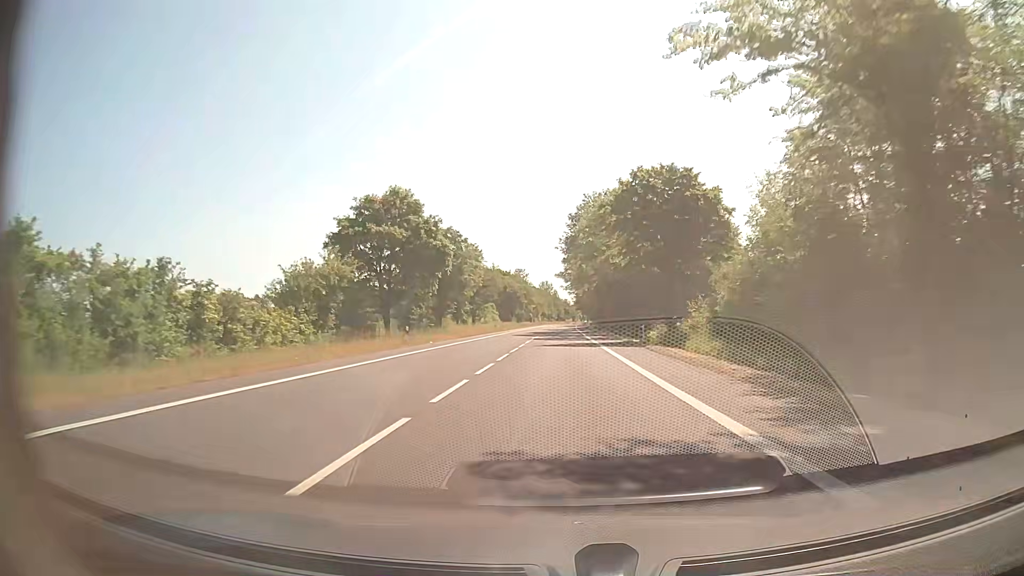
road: secondary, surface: asphalt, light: Day
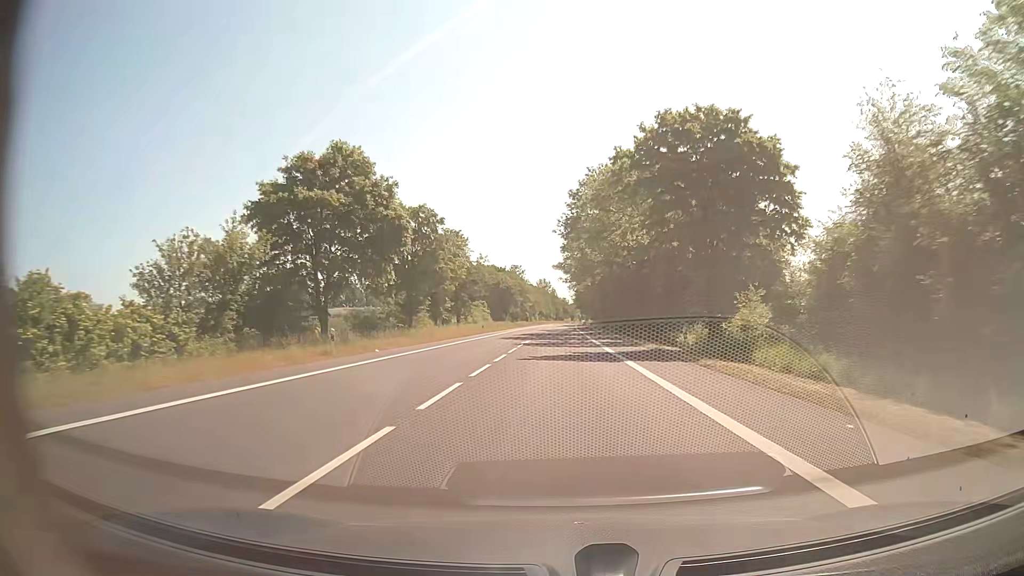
(+0.1, +12.8) m; 0°
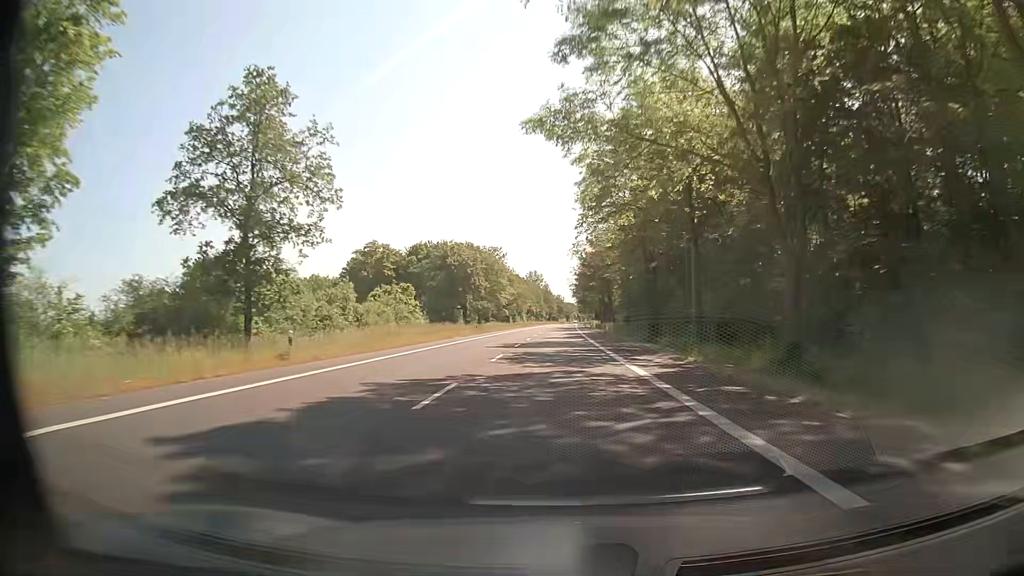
(+0.4, +53.9) m; 0°
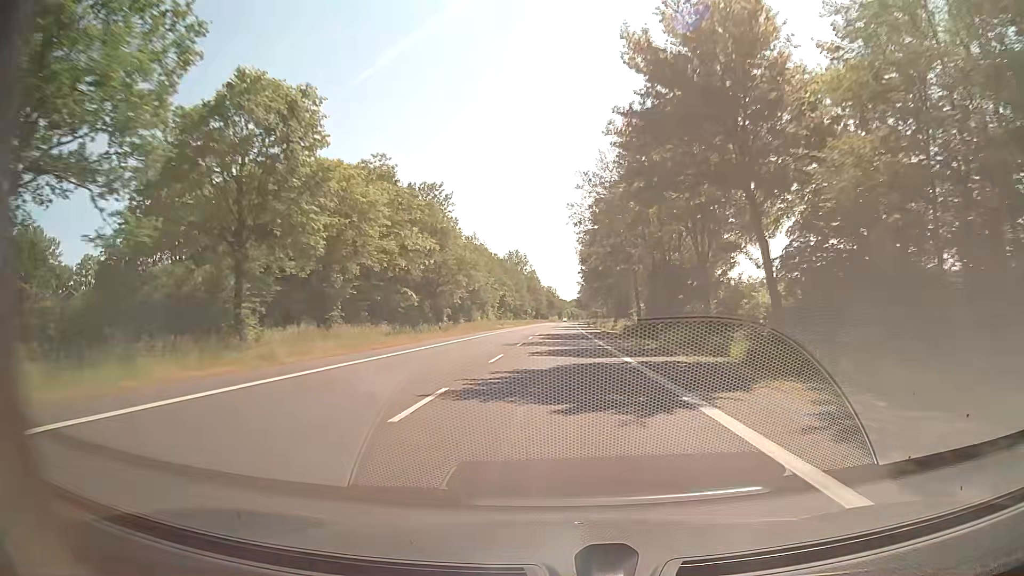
(+0.7, +73.0) m; +1°
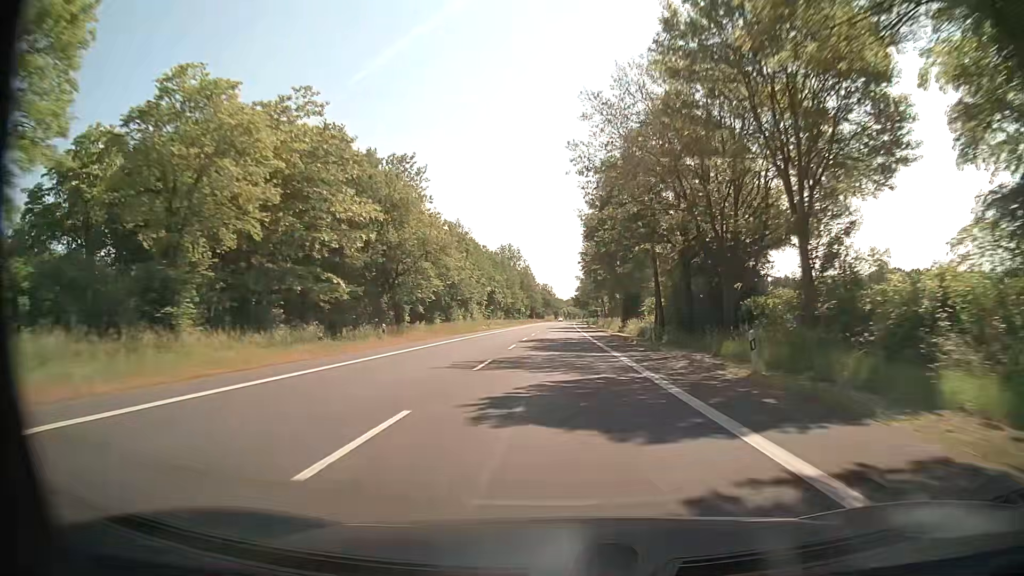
(+0.1, +15.2) m; +1°
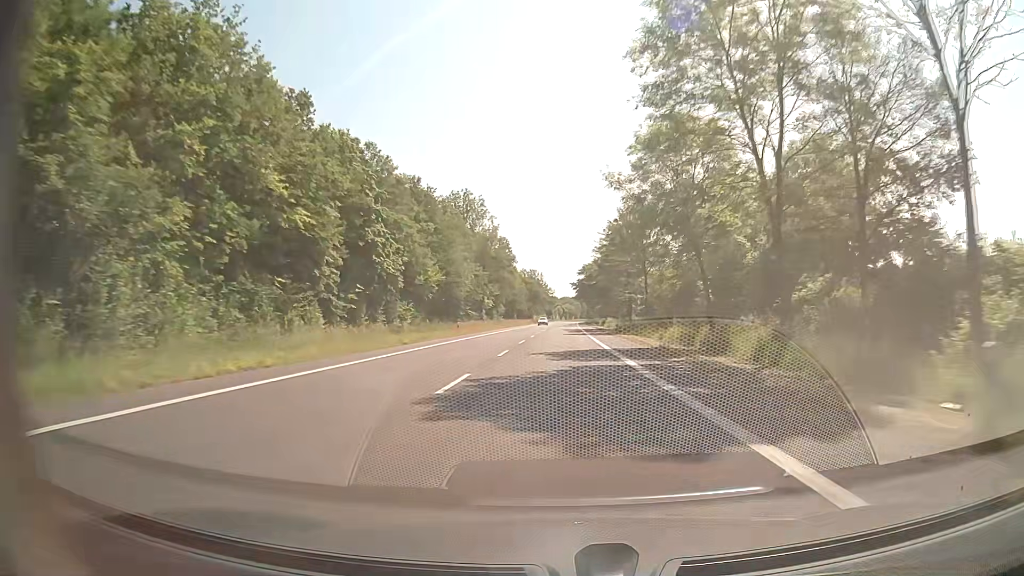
(+0.3, +77.2) m; +1°
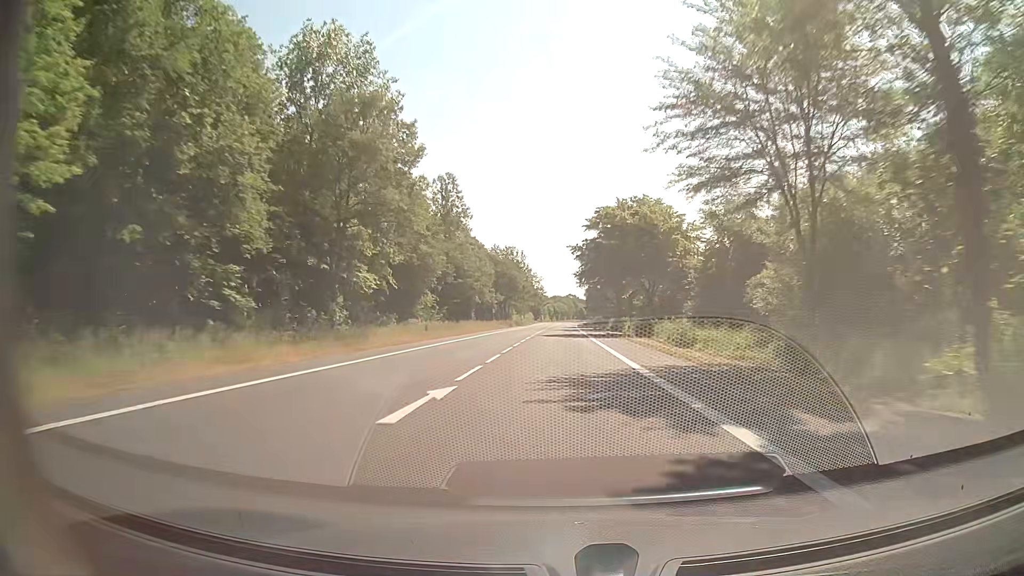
(+0.2, +62.6) m; 0°
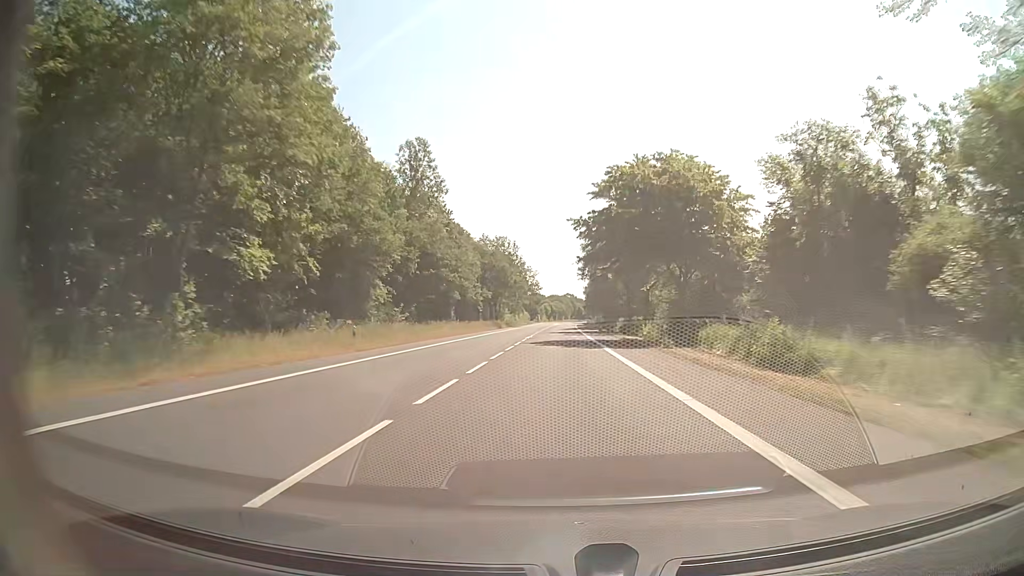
(+0.1, +15.7) m; 0°
(0, +10) (0, +20) (0, +30) (0, +40) (0, +50) (+1, +60) (+1, +70) (+1, +80) (+1, +90) (+1, +100) m
